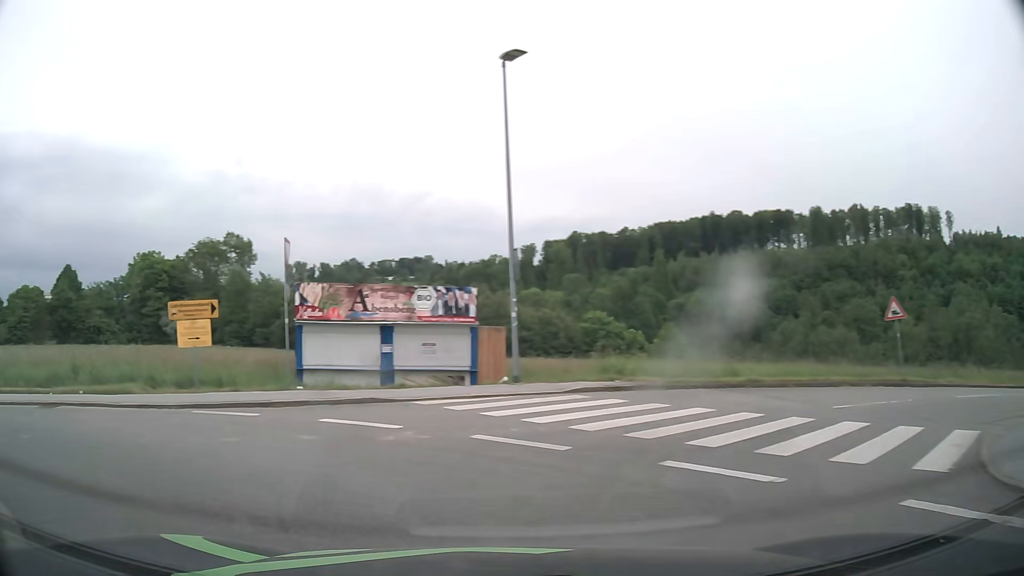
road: tertiary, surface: asphalt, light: Day
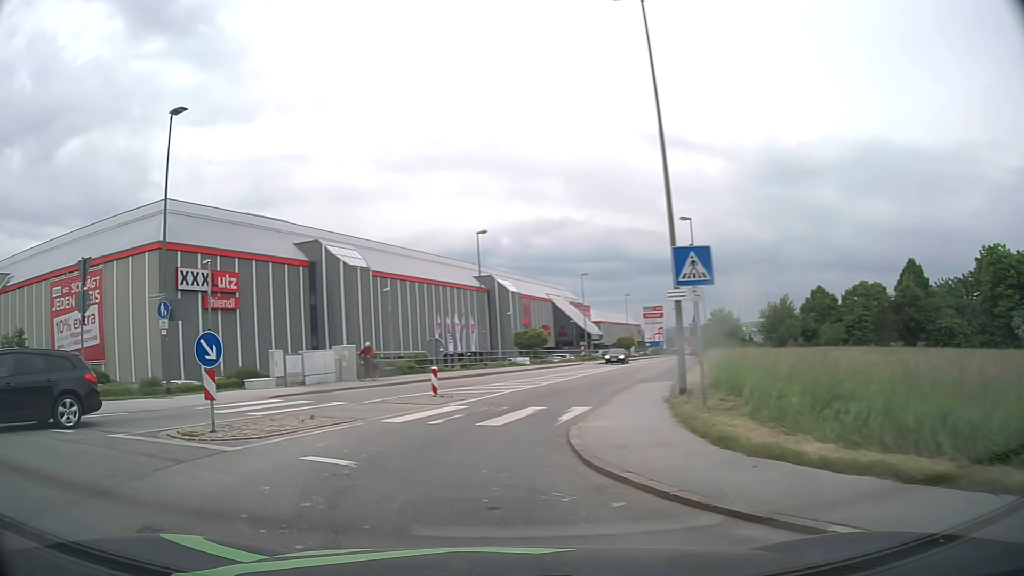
(-7.0, +9.2) m; -73°
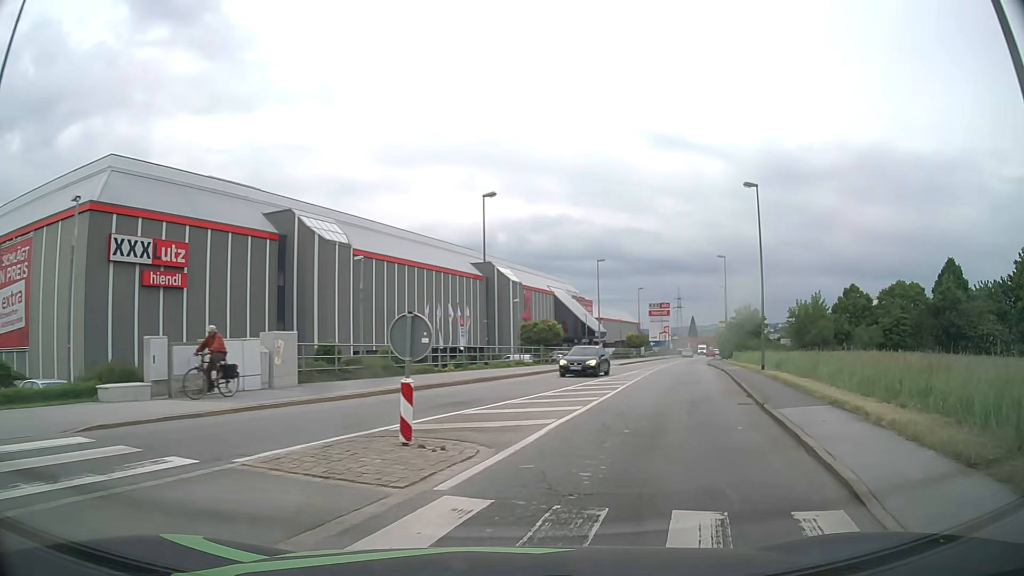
(-1.0, +11.0) m; +1°
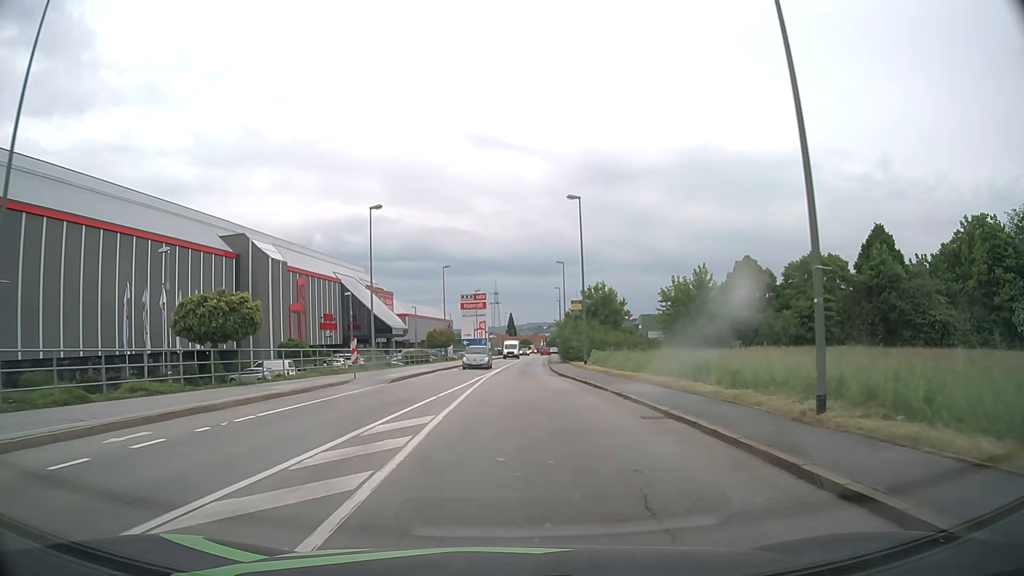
(+5.8, +26.0) m; +16°
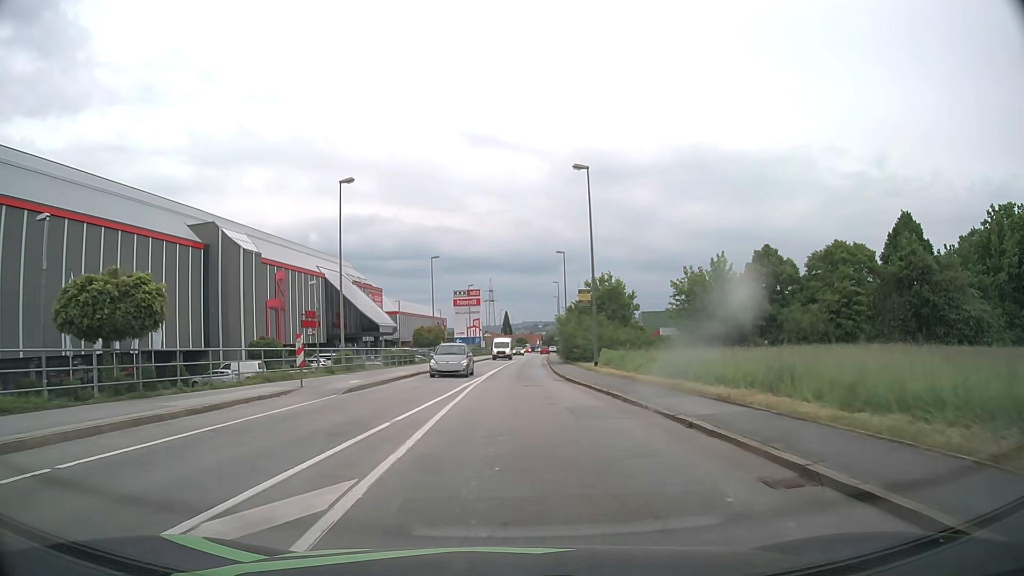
(0.0, +6.8) m; 0°
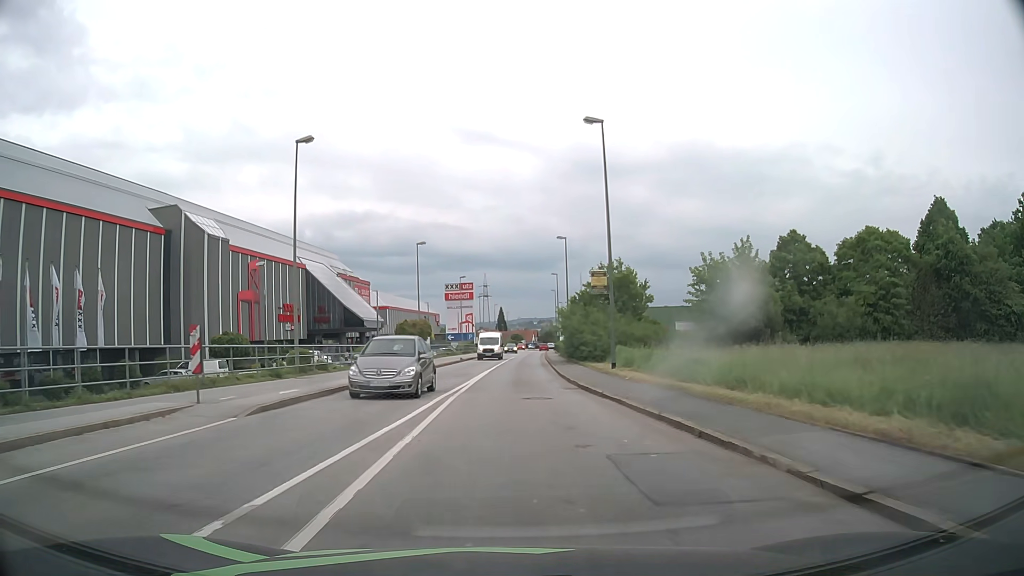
(0.0, +7.1) m; +1°
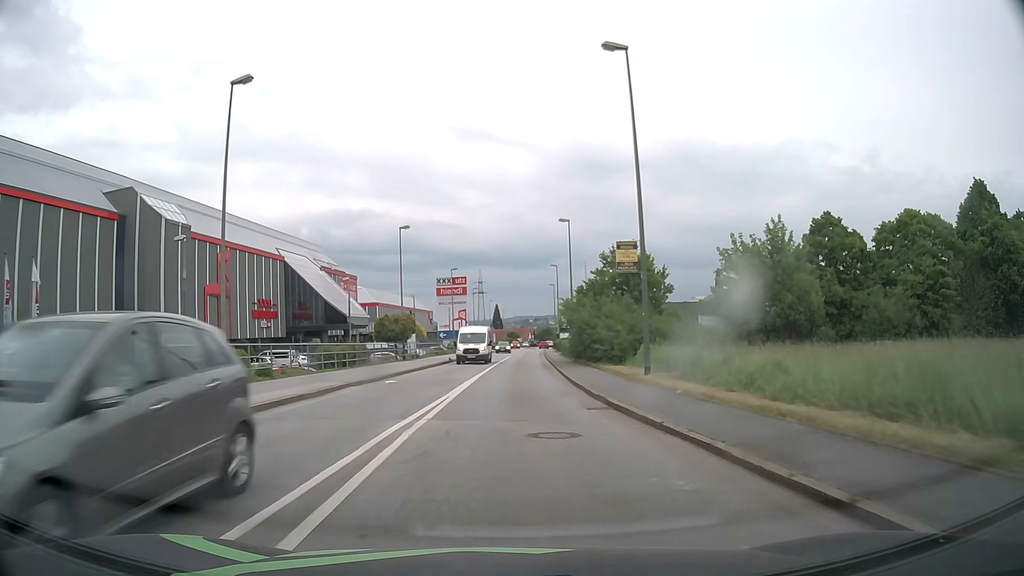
(0.0, +7.1) m; +1°
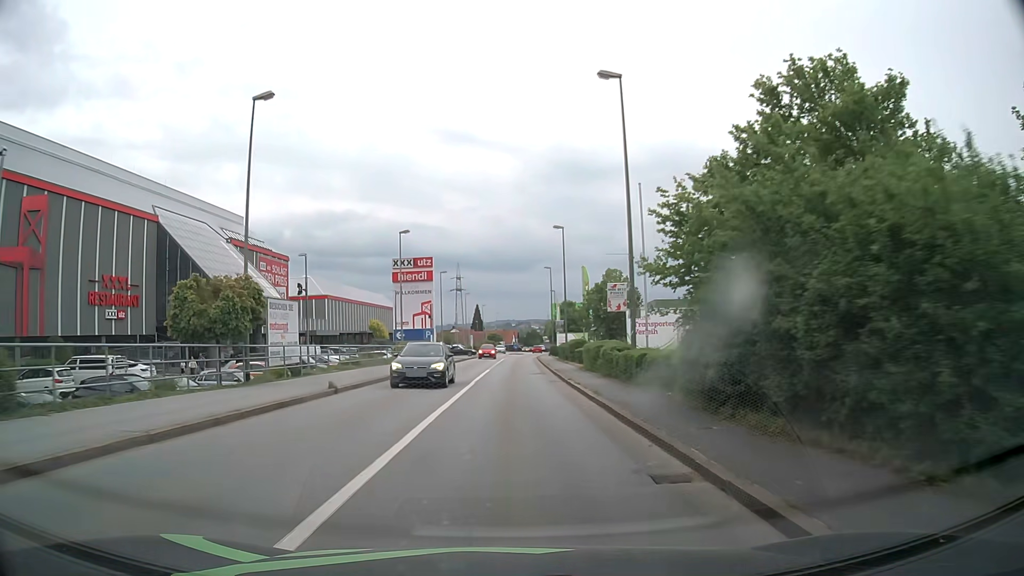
(0.0, +28.7) m; +1°
(0, +10) (0, +20) (0, +30) (+1, +40) (+1, +50) (+1, +60) (+1, +70) (+2, +80) (+3, +90) (+4, +100) m
